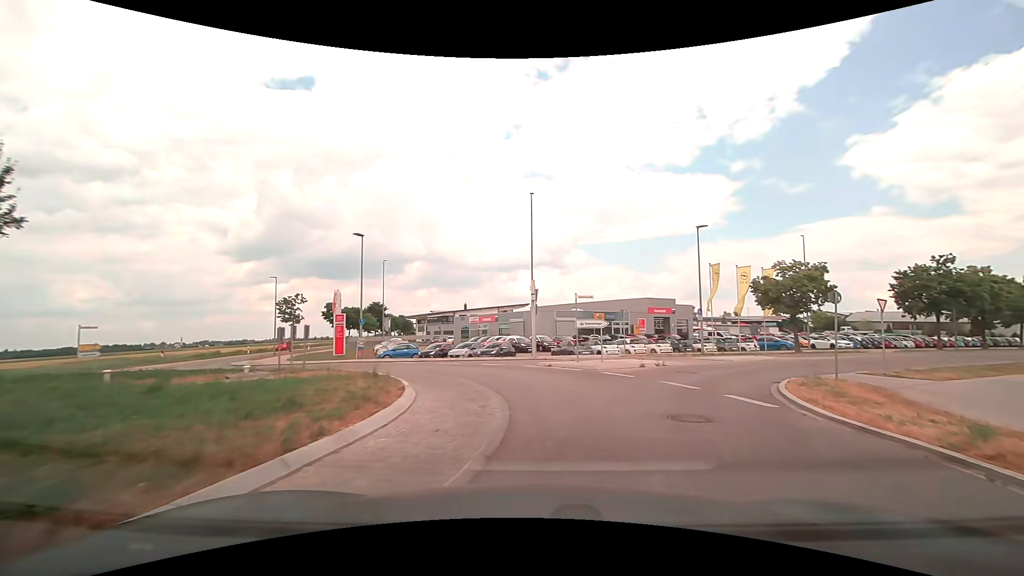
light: Day
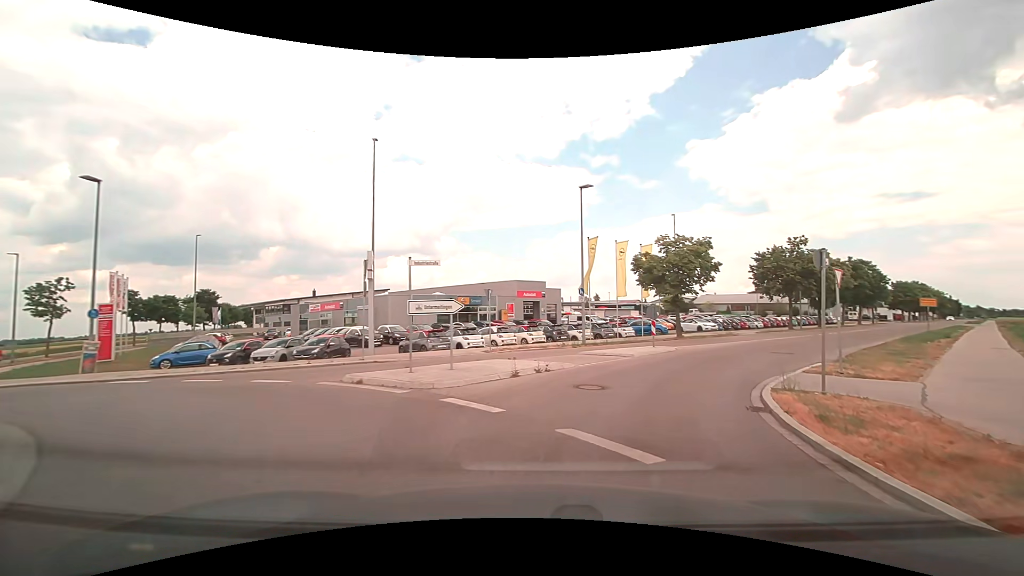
(+1.0, +8.1) m; +15°
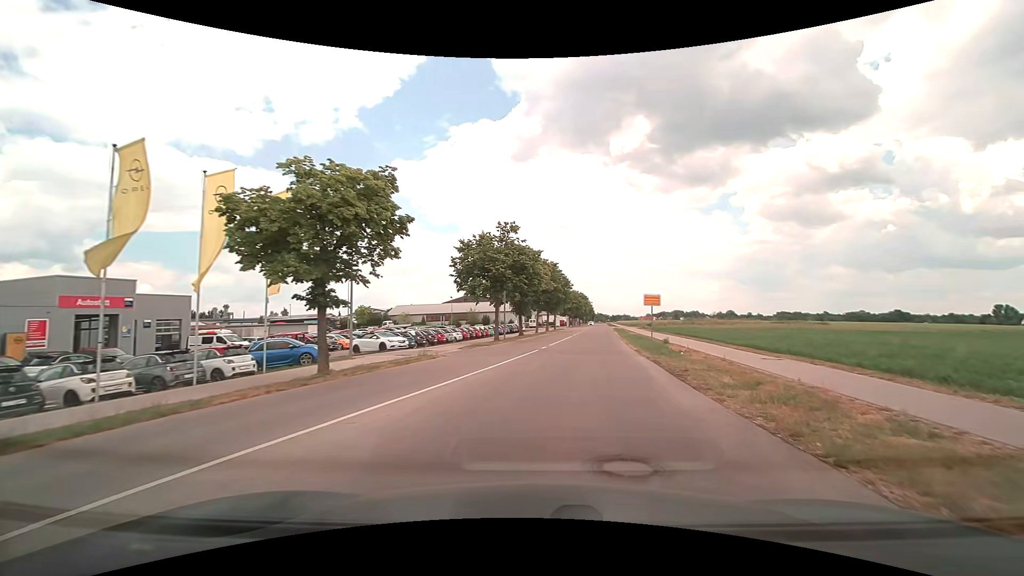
(+5.5, +17.6) m; +33°
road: tertiary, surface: asphalt
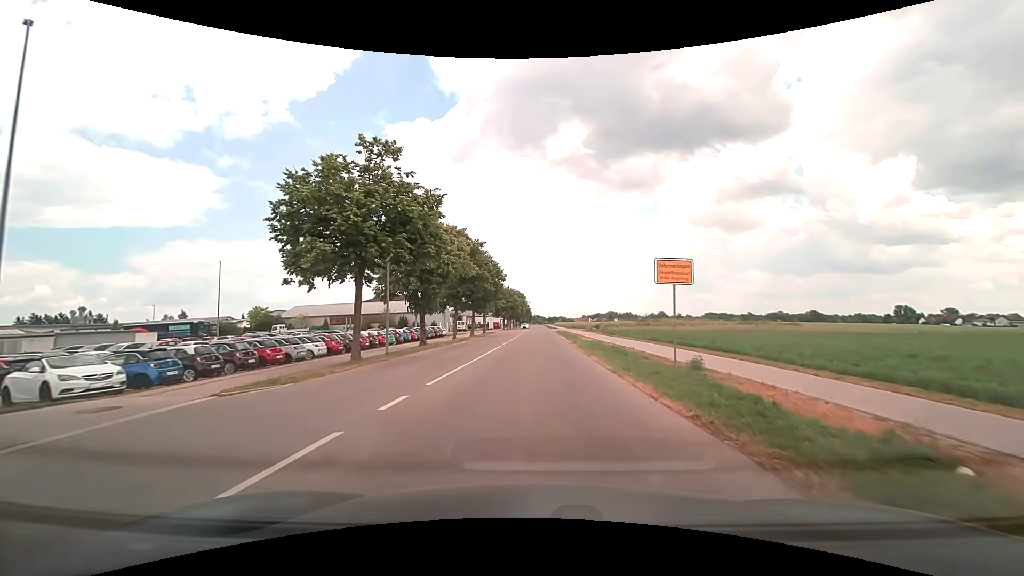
(+1.5, +18.1) m; +7°
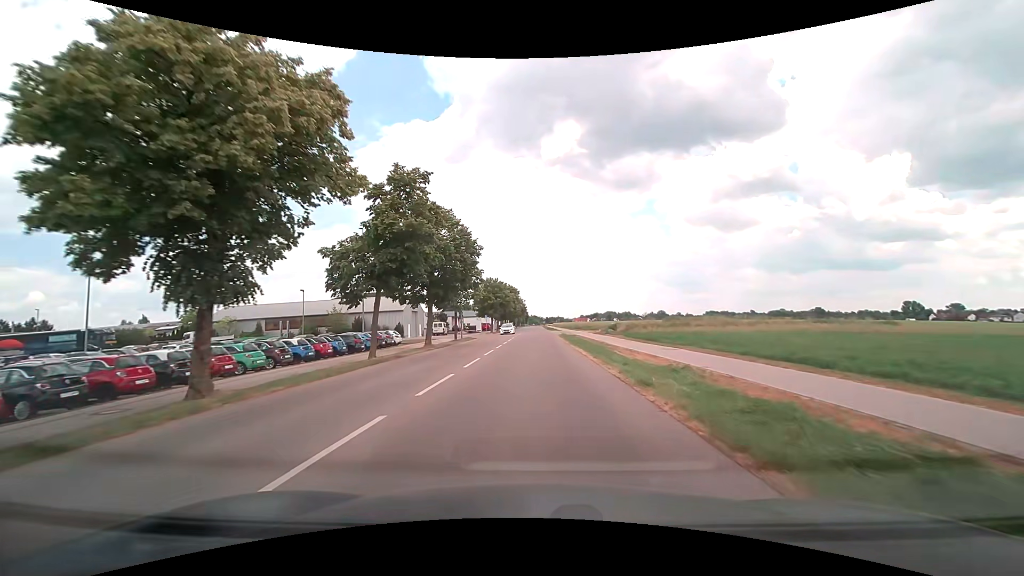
(+0.2, +21.8) m; 0°
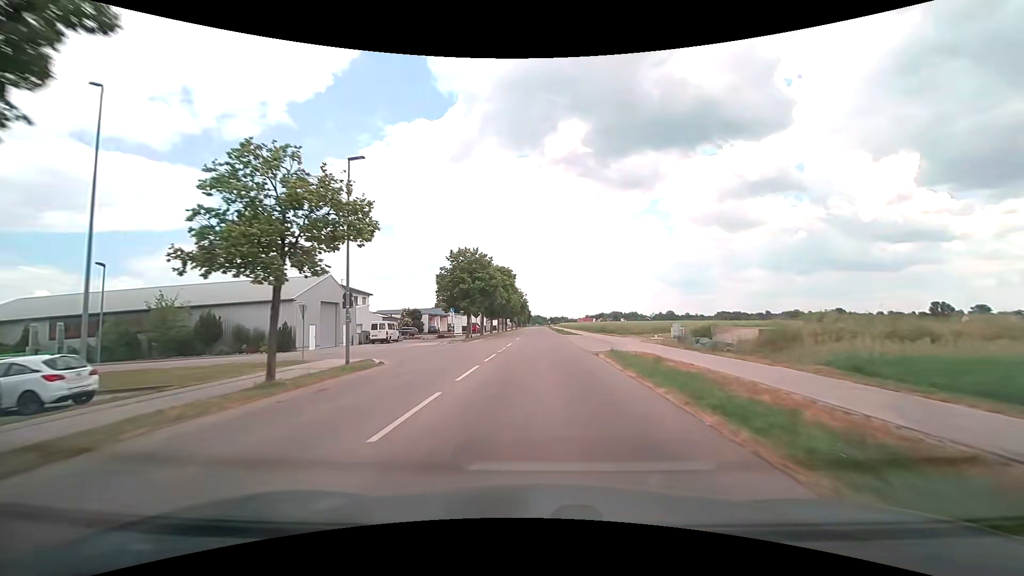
(-0.2, +34.0) m; -1°
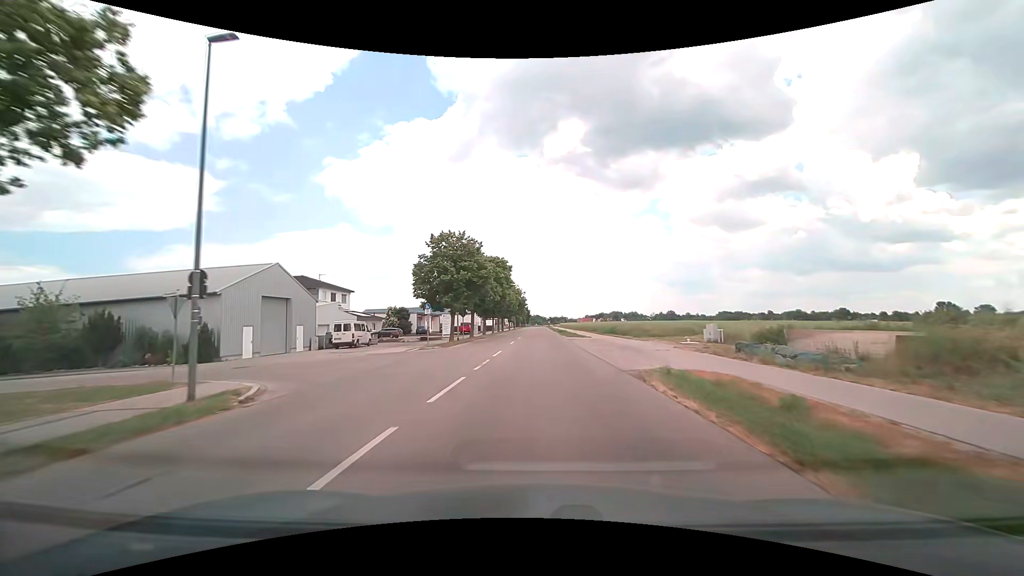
(0.0, +9.3) m; 0°
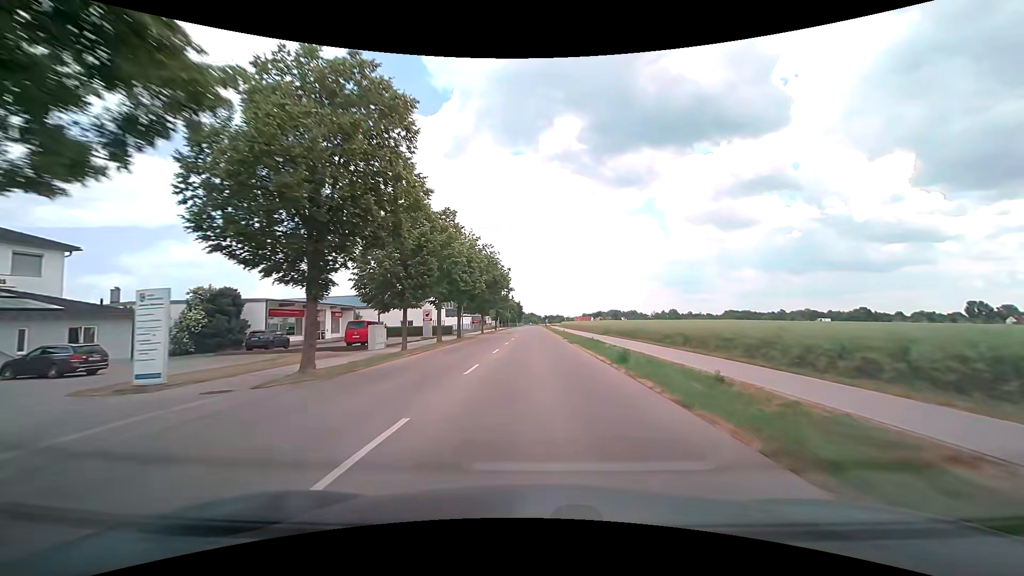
(+0.2, +50.7) m; 0°
(0, +10) (0, +20) (0, +30) (0, +40) (0, +50) (0, +60) (0, +70) (0, +80) (0, +90) (0, +100) m
